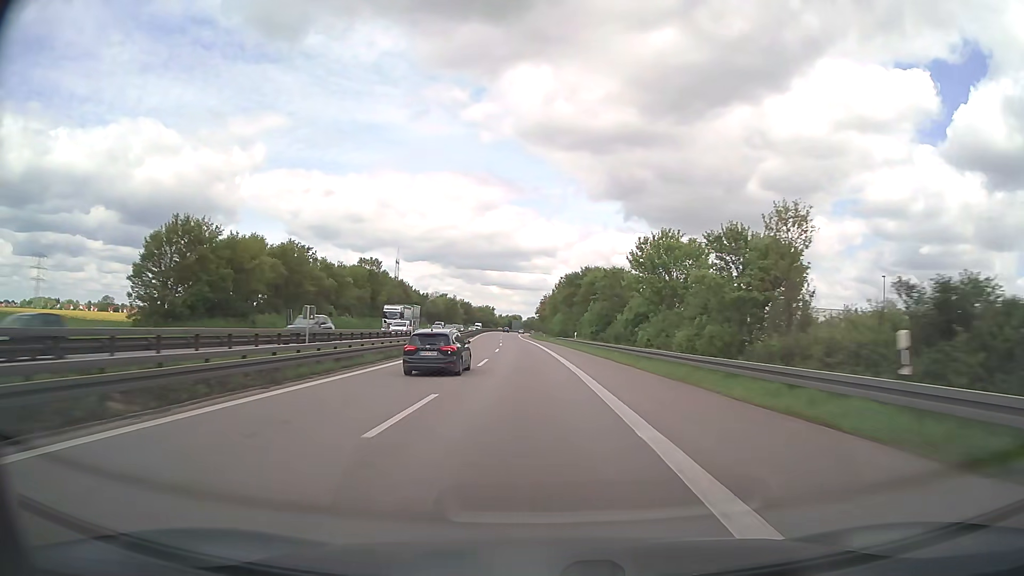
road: trunk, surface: asphalt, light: Day
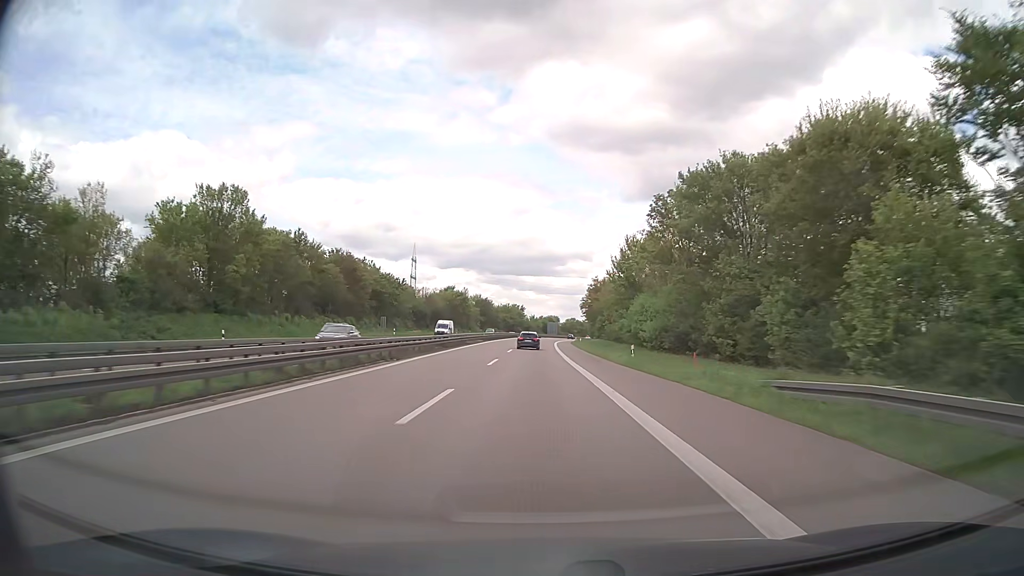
(-2.4, +71.0) m; -3°
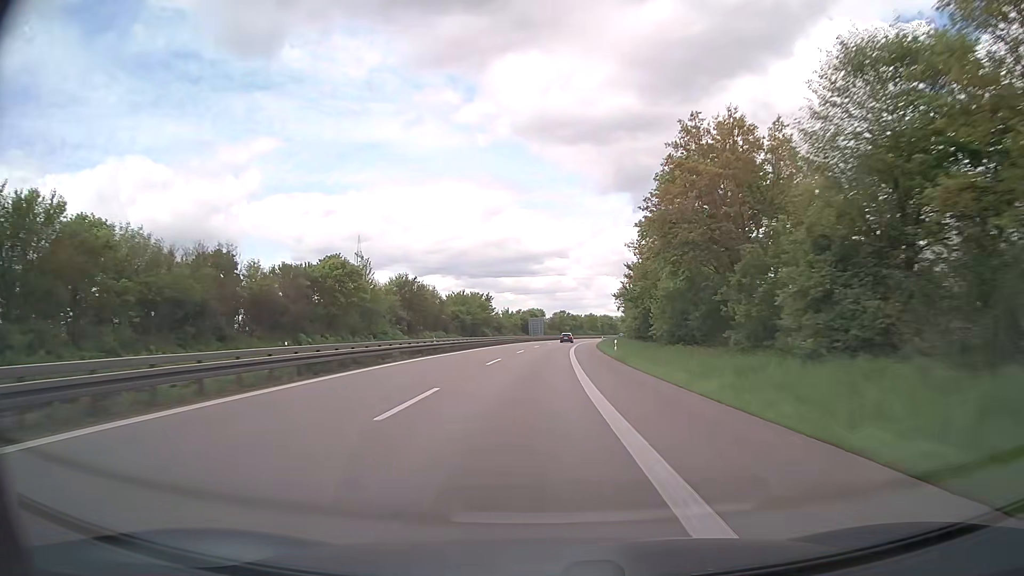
(+0.4, +89.6) m; +1°
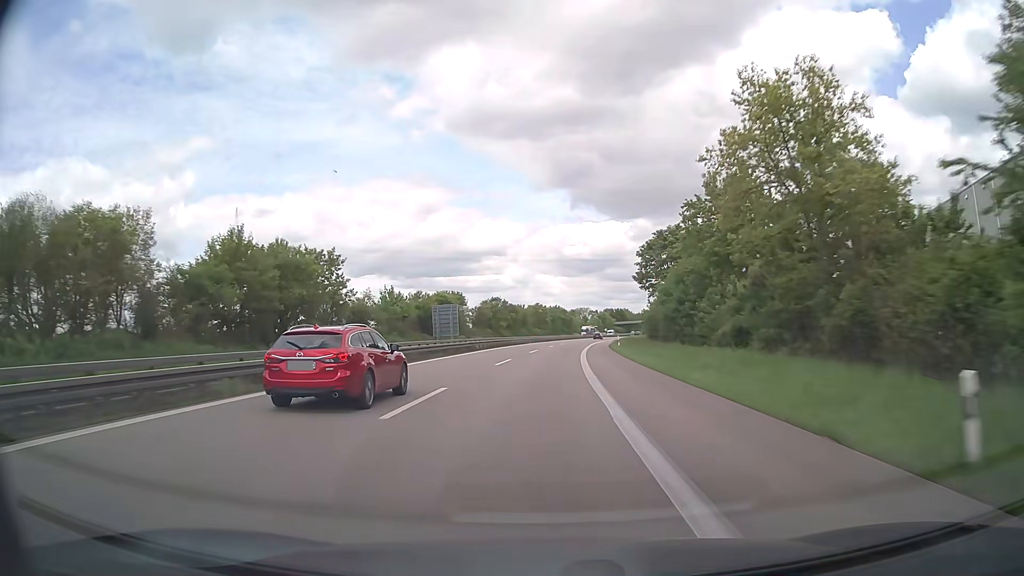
(+3.4, +89.6) m; +5°
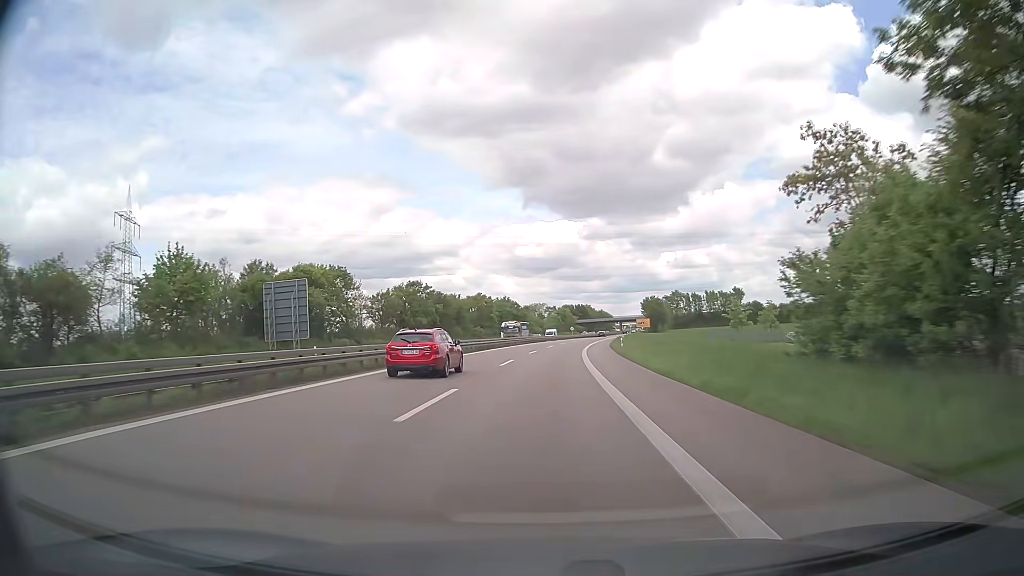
(+1.9, +53.9) m; +4°
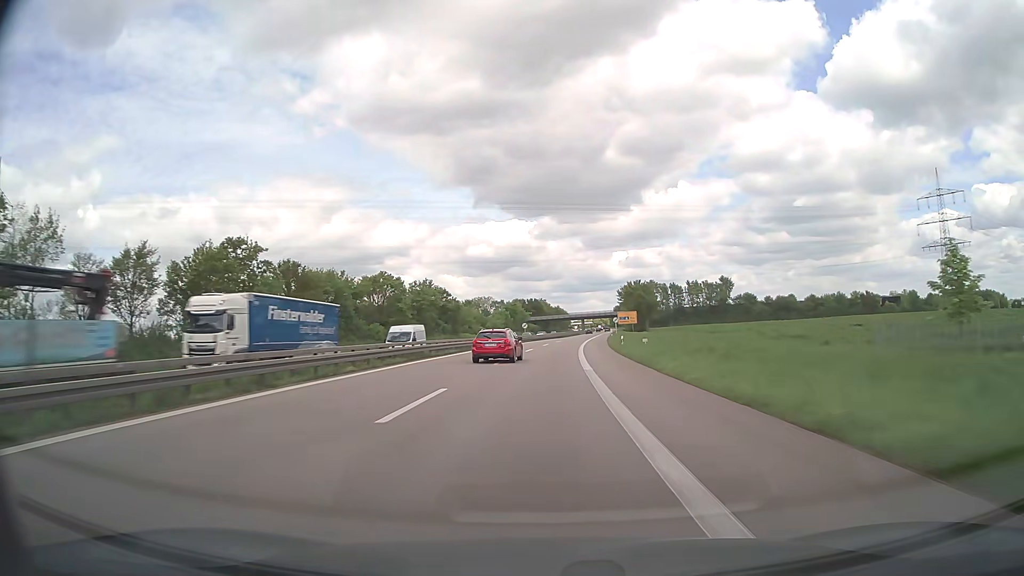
(+2.1, +54.1) m; +4°
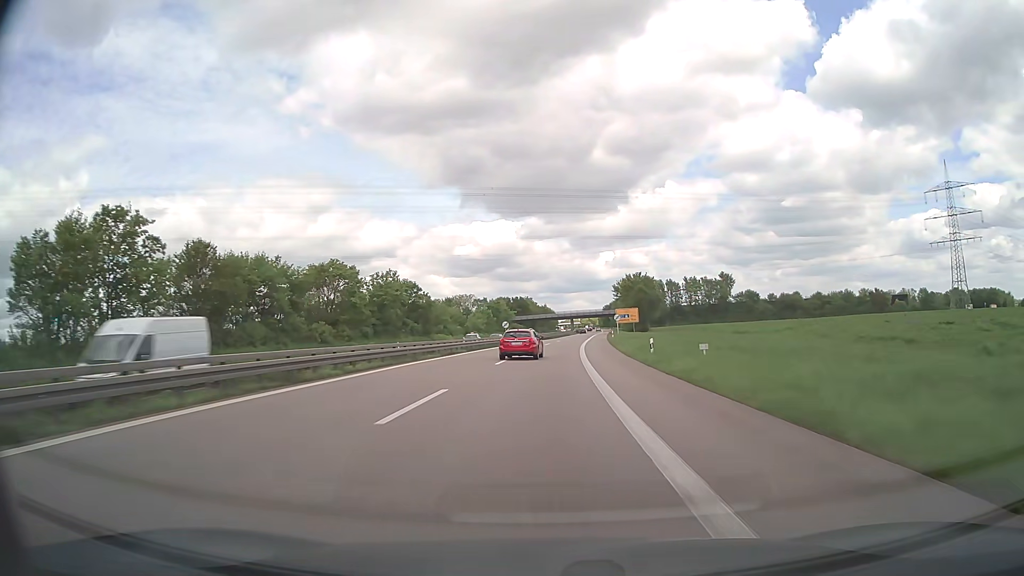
(+0.2, +18.1) m; +1°
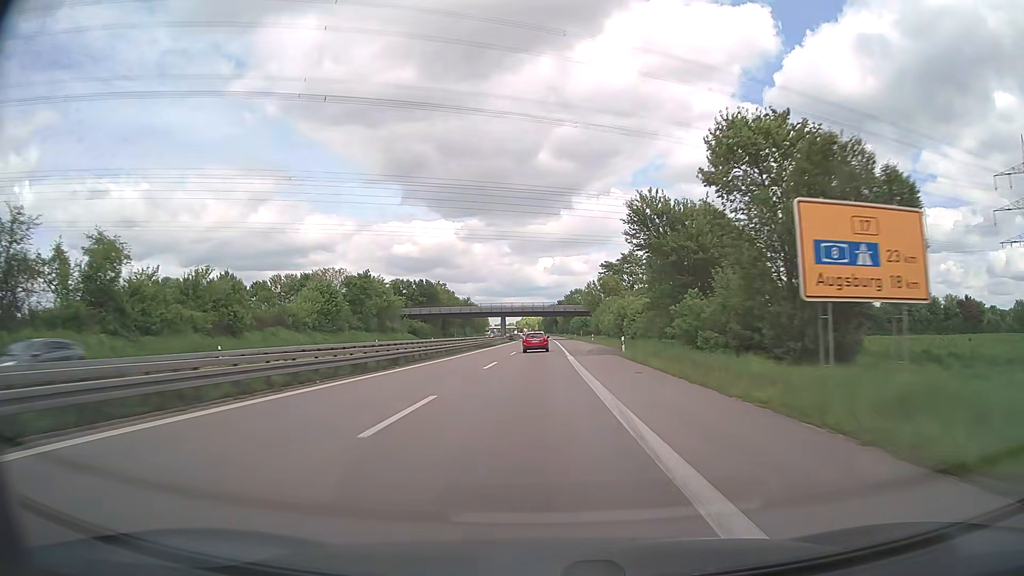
(+4.7, +90.7) m; +5°
(0, +10) (0, +20) (0, +30) (0, +40) (0, +50) (0, +60) (0, +70) (0, +80) (0, +90) (0, +100) m
